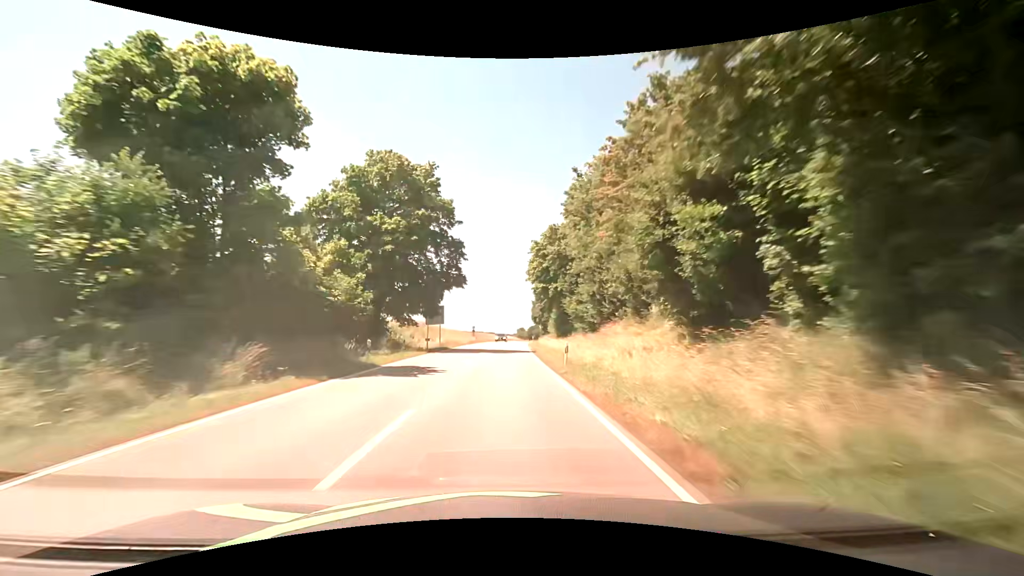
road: secondary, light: Day
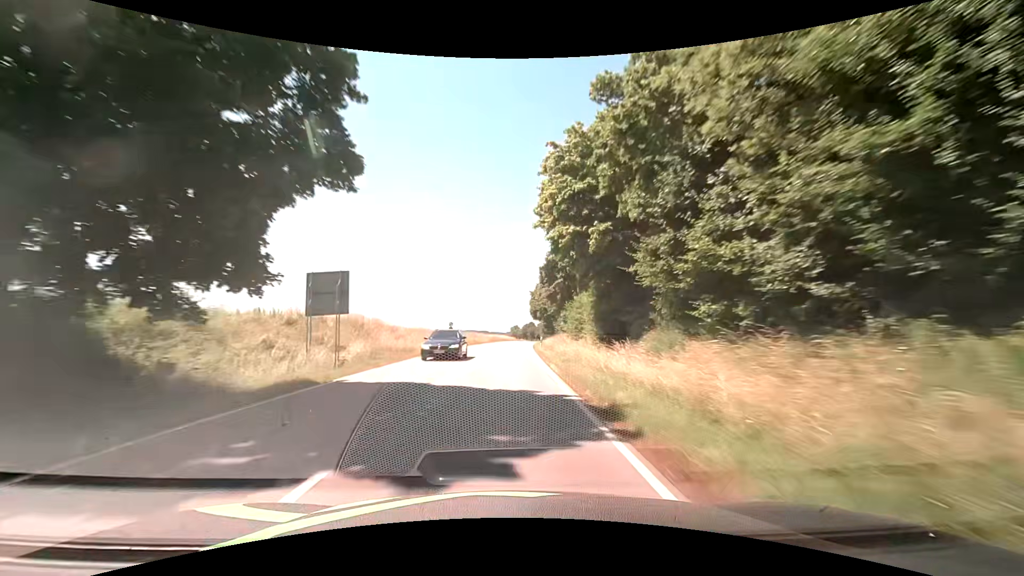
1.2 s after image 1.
(0.0, +27.7) m; +1°
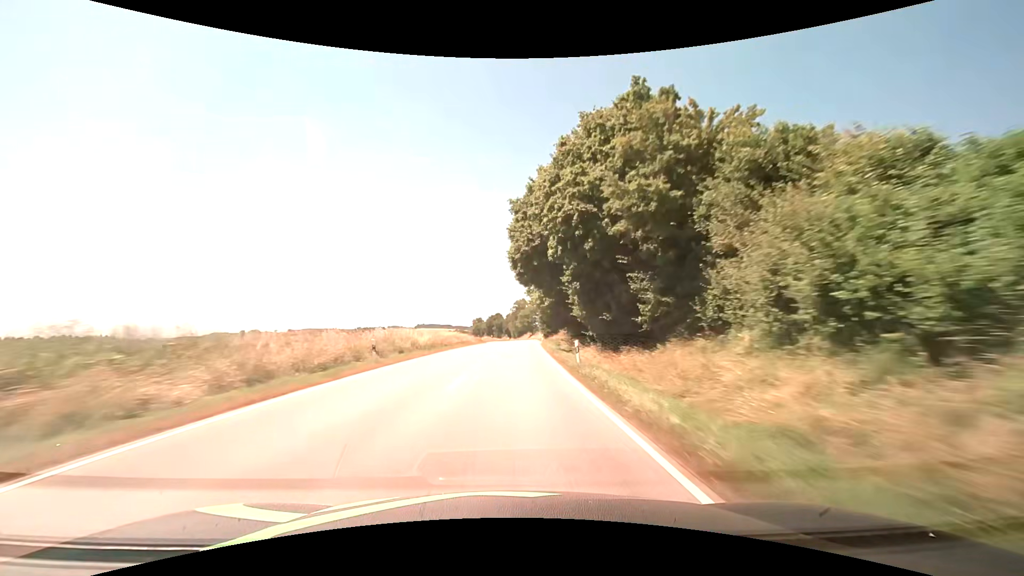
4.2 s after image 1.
(+2.0, +73.6) m; +4°
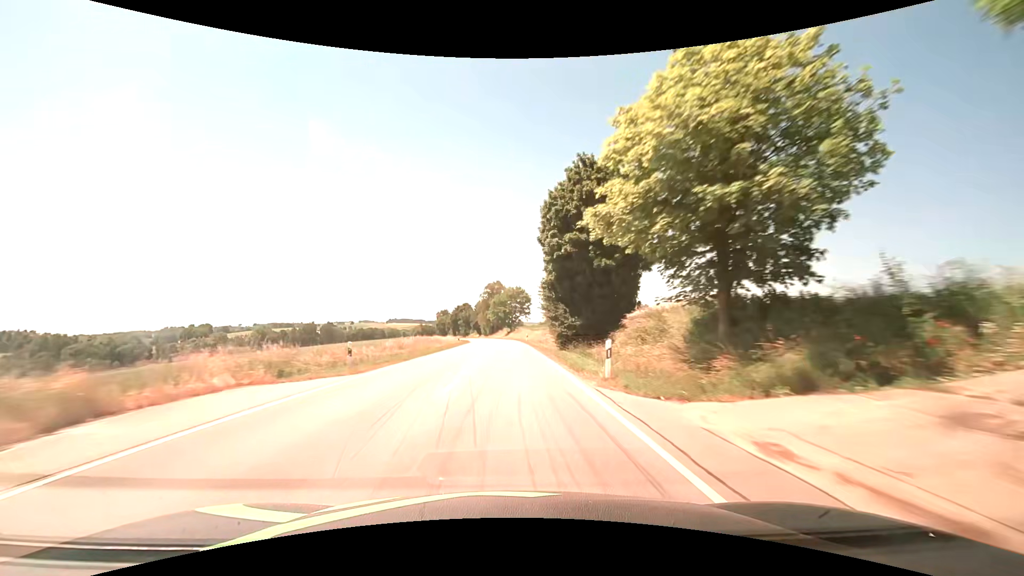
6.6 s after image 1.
(+2.0, +61.5) m; +3°
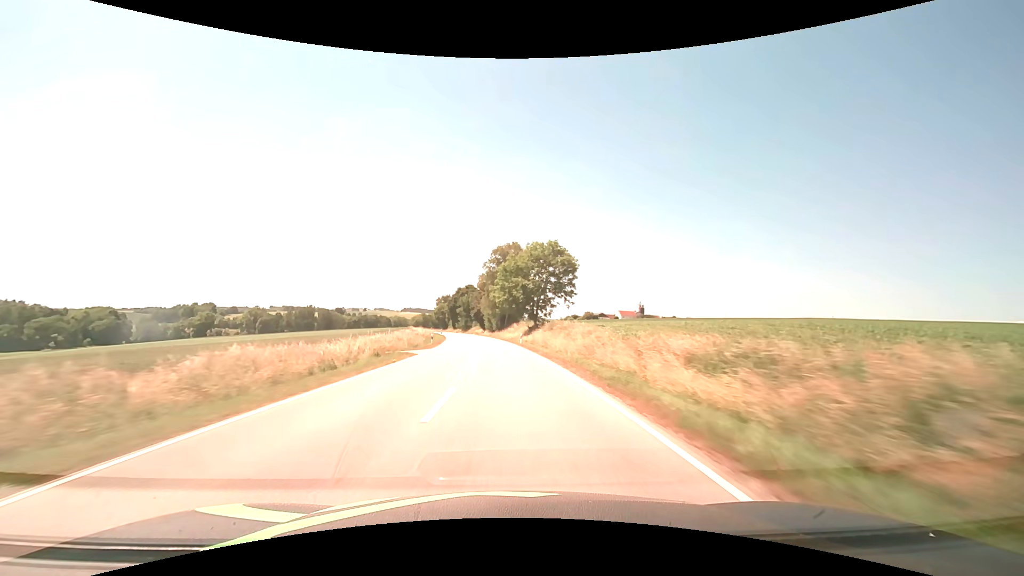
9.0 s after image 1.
(-0.5, +62.6) m; -2°
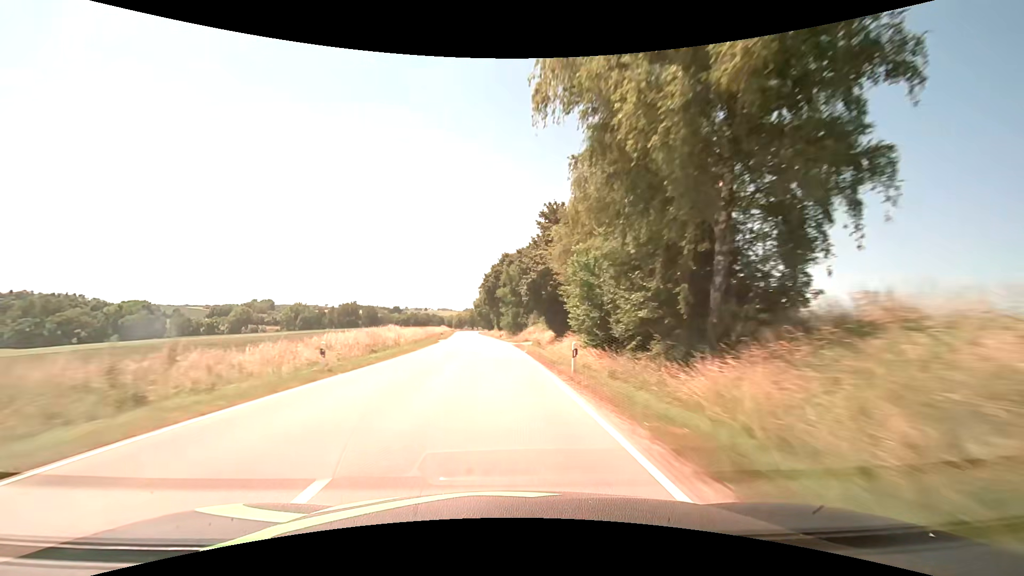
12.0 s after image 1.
(-4.3, +78.8) m; -7°
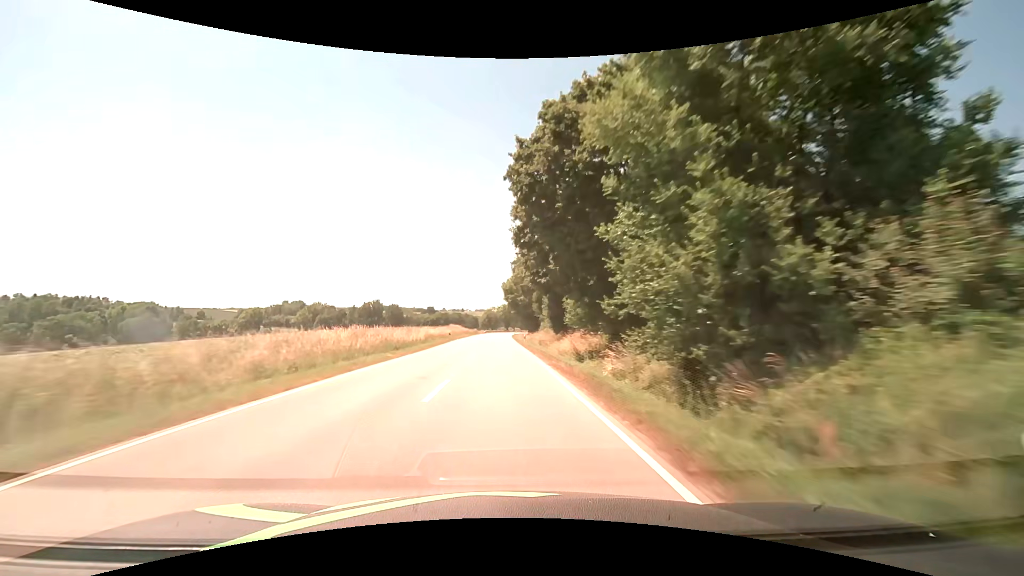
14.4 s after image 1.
(-2.8, +63.1) m; -5°
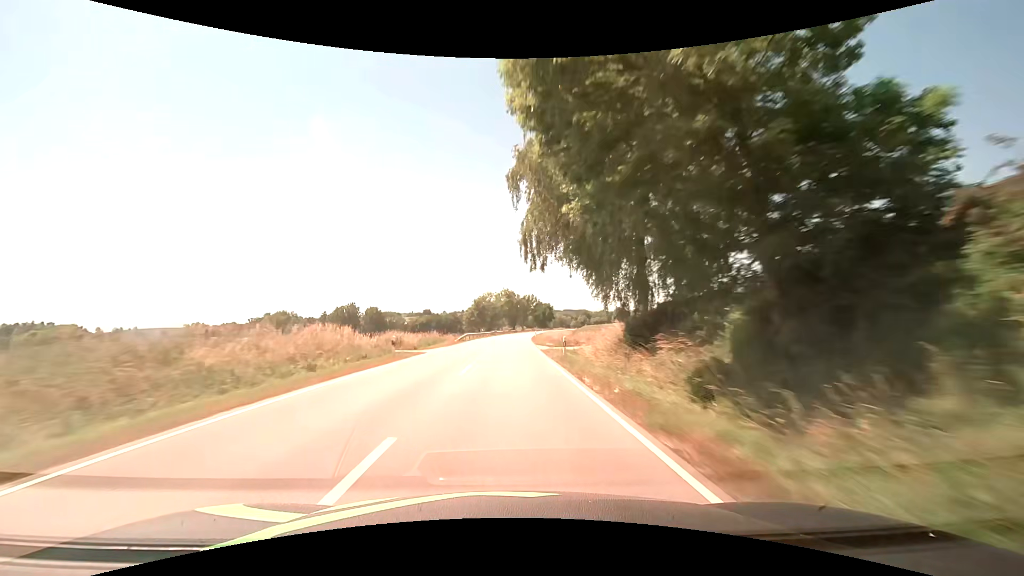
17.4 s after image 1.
(-0.9, +79.1) m; 0°
(0, +10) (0, +20) (0, +30) (0, +40) (+1, +50) (+1, +60) (+1, +70) (+2, +80) (+2, +90) (+3, +100) m
